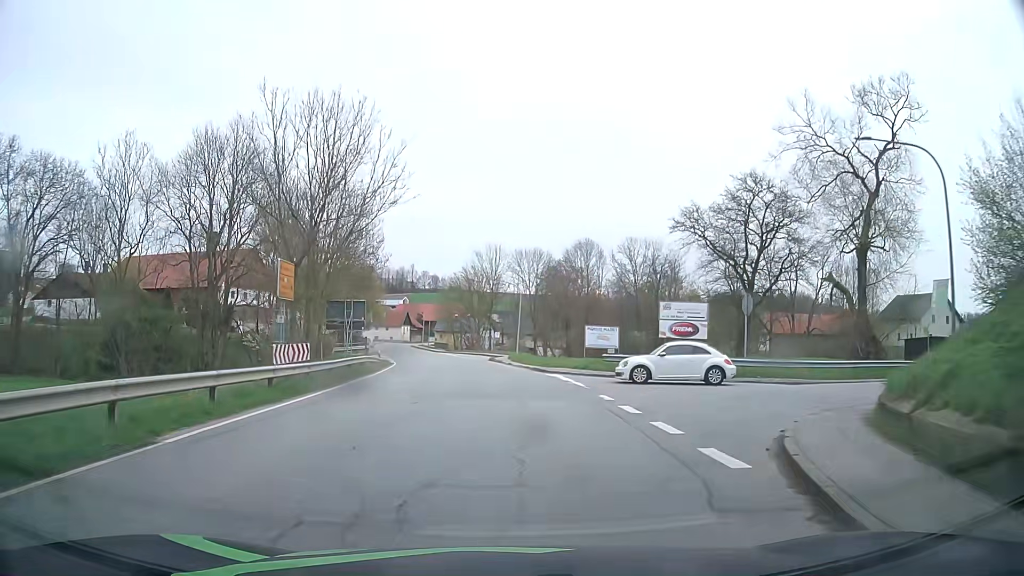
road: secondary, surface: asphalt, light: Day
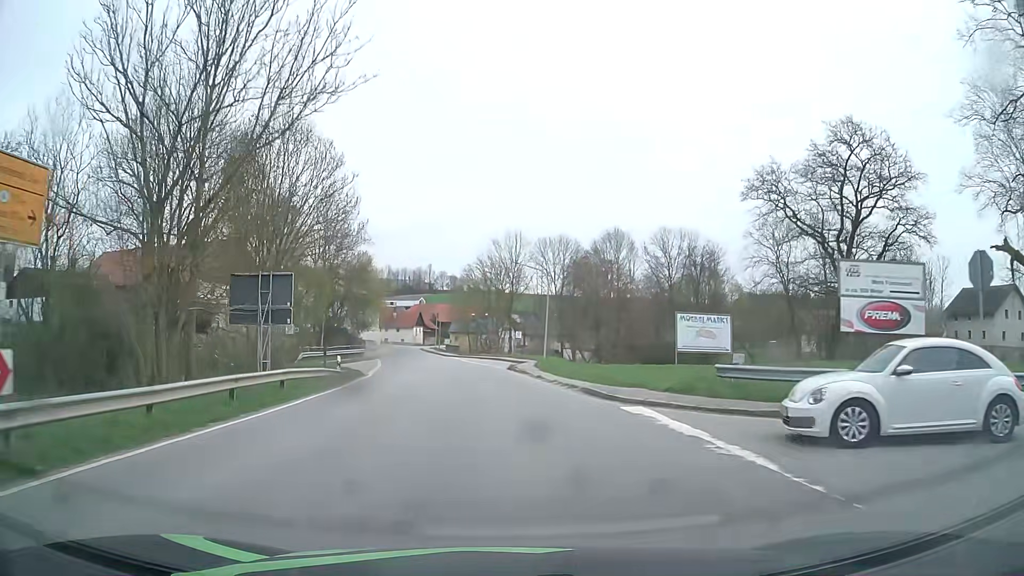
(-0.3, +14.5) m; -2°
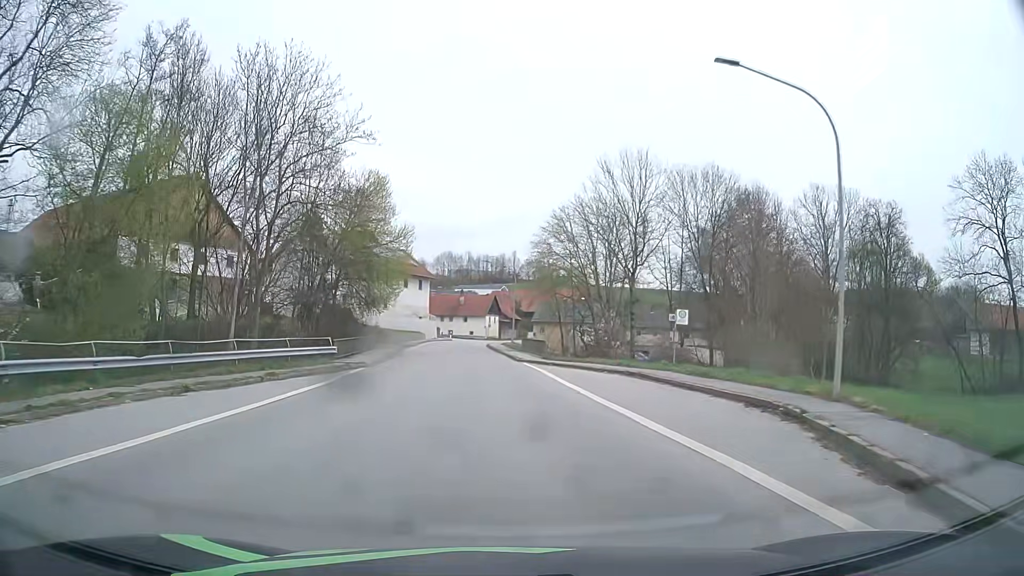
(-2.3, +37.1) m; -7°
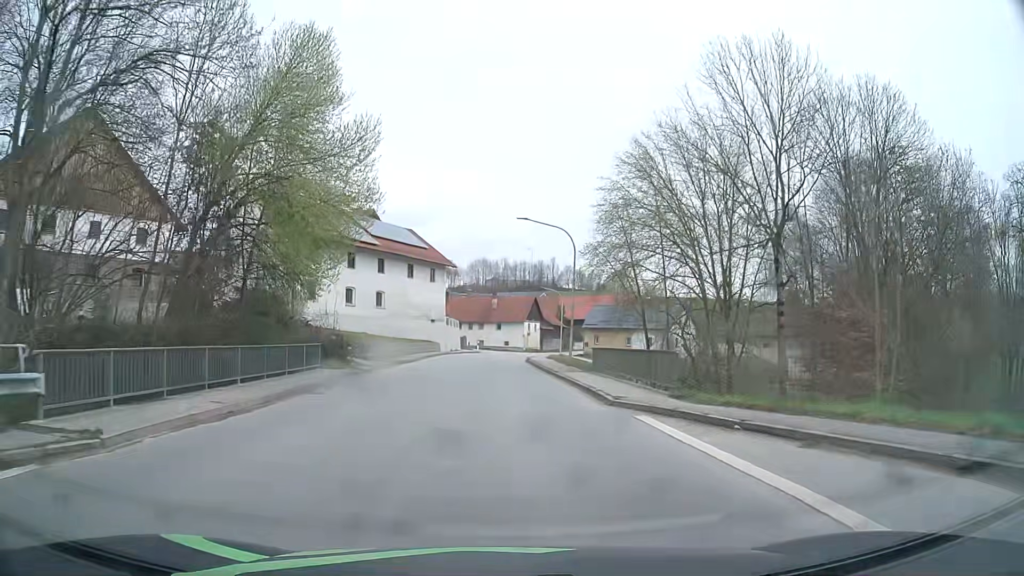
(-0.7, +23.3) m; -3°
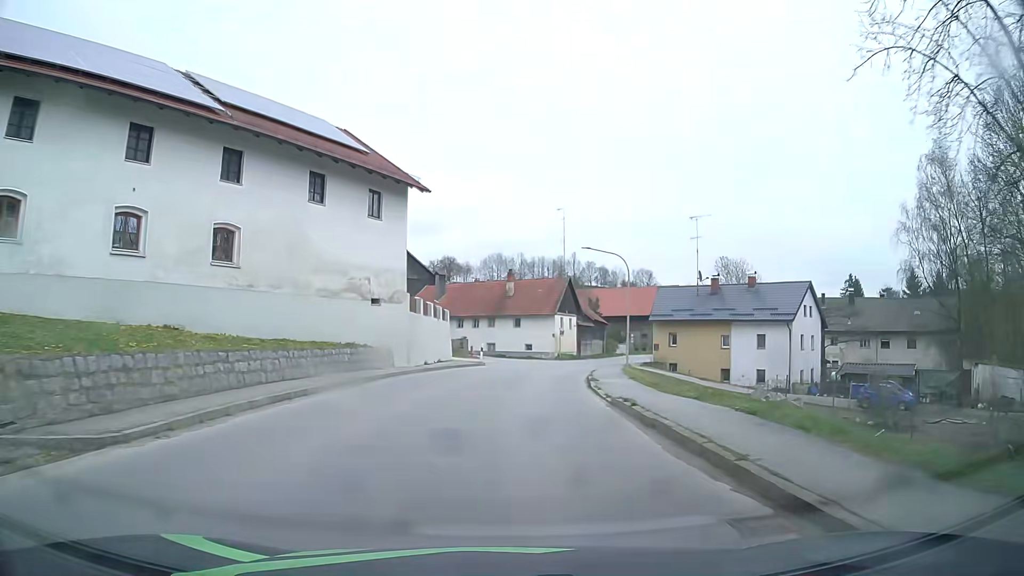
(-0.5, +31.3) m; -2°
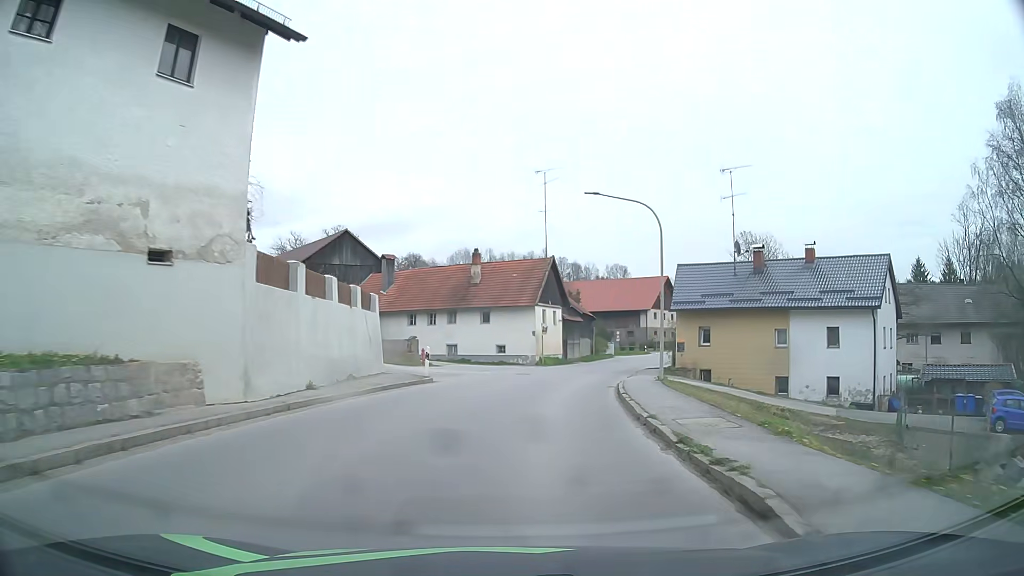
(+0.2, +15.6) m; +3°
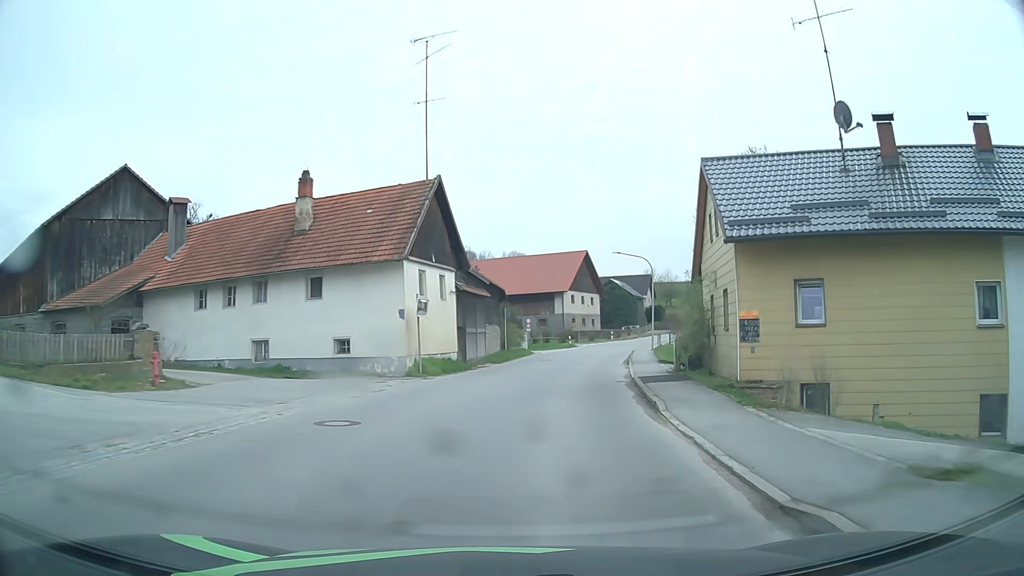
(+1.5, +23.3) m; +8°
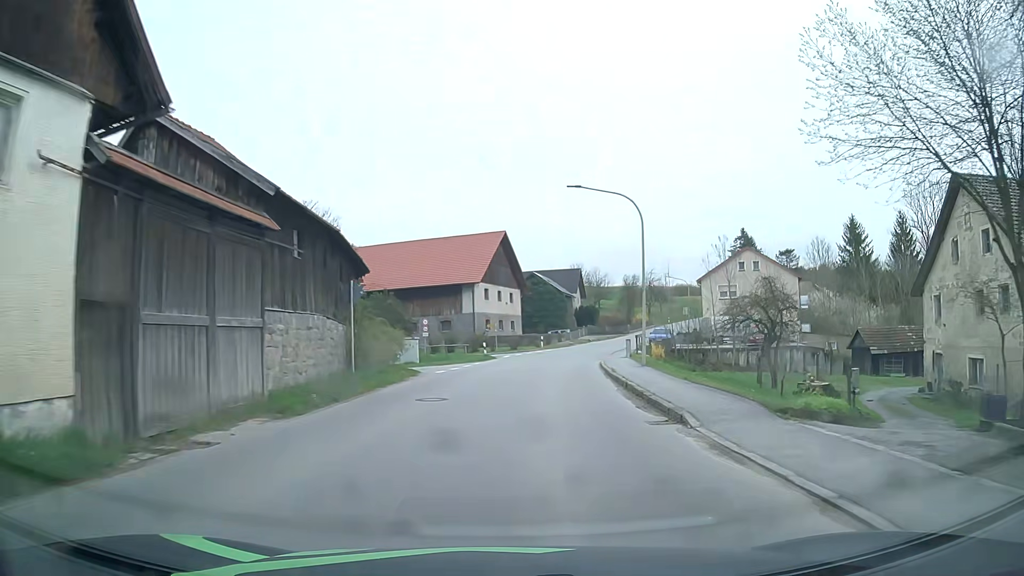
(+1.8, +23.6) m; +8°
(0, +10) (+1, +20) (+2, +30) (+3, +40) (+6, +50) (+9, +59) (+12, +69) (+16, +78) (+20, +87) (+24, +96) m
